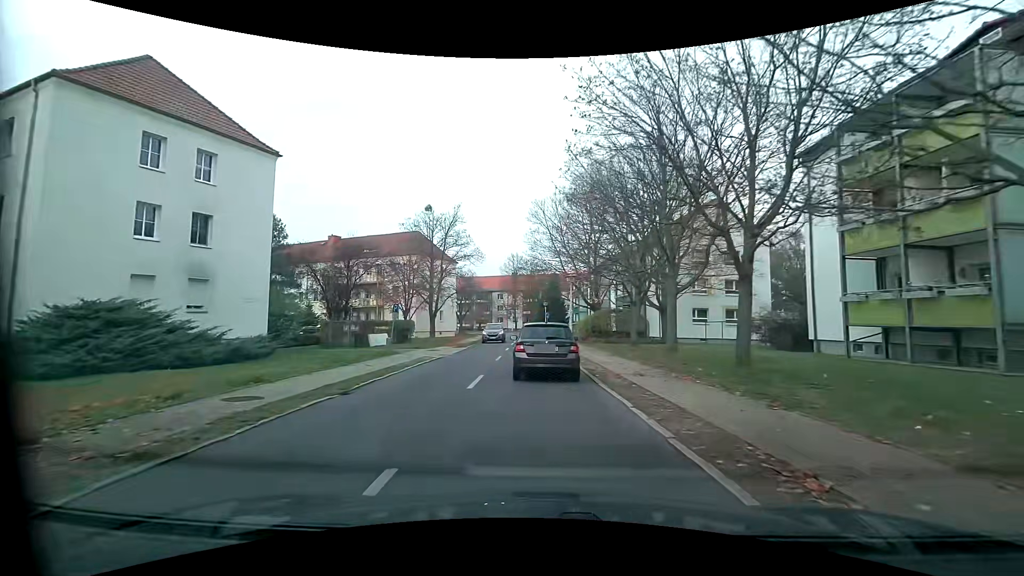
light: Day
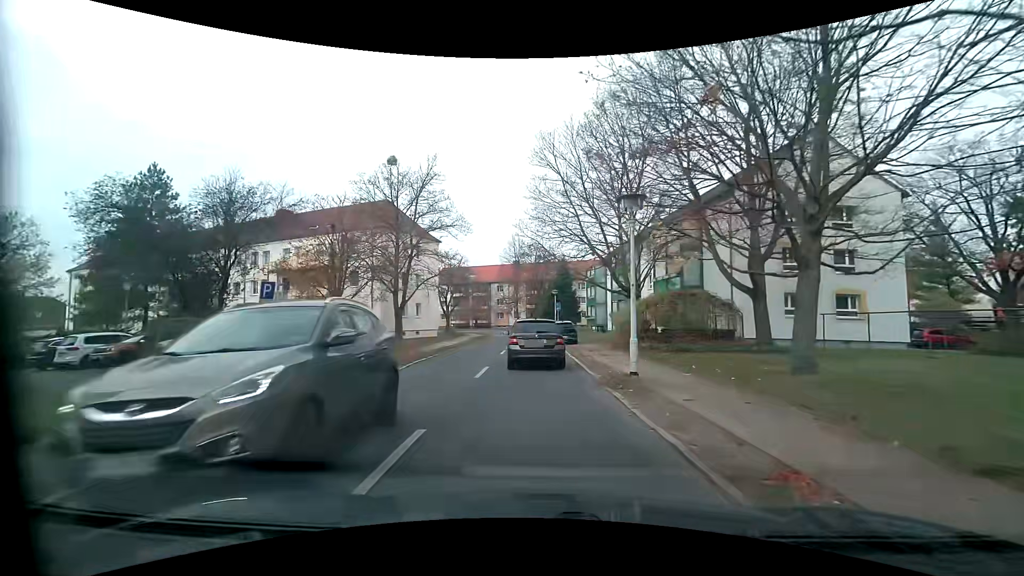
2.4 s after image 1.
(-0.3, +16.6) m; -1°
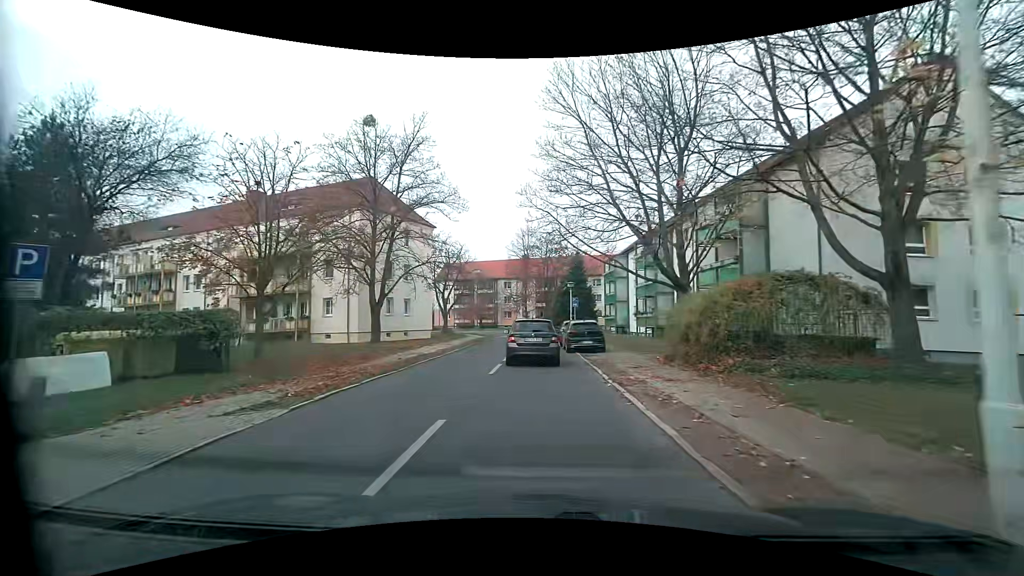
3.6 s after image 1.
(-0.1, +8.5) m; -2°
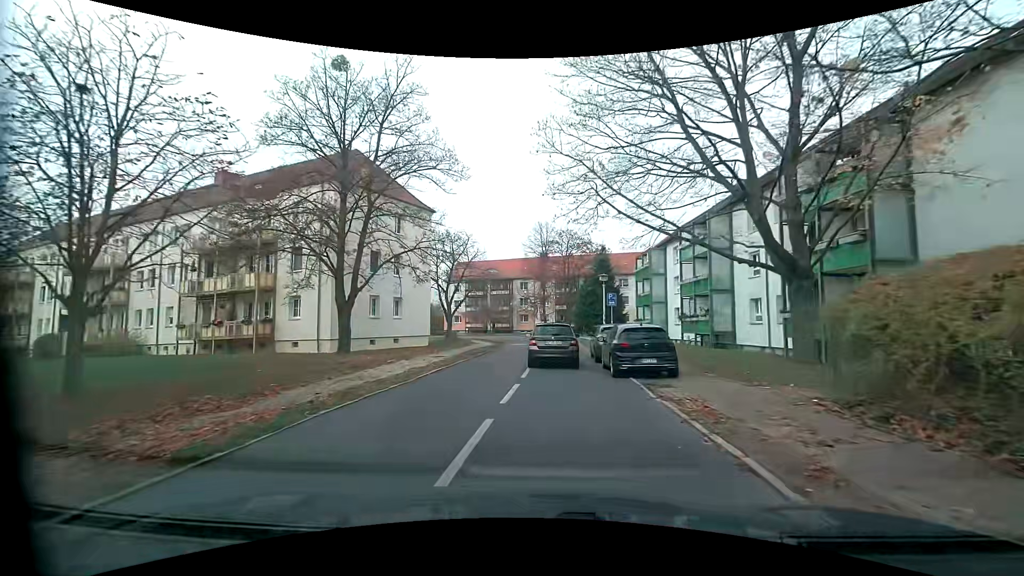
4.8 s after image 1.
(-0.1, +8.8) m; -1°
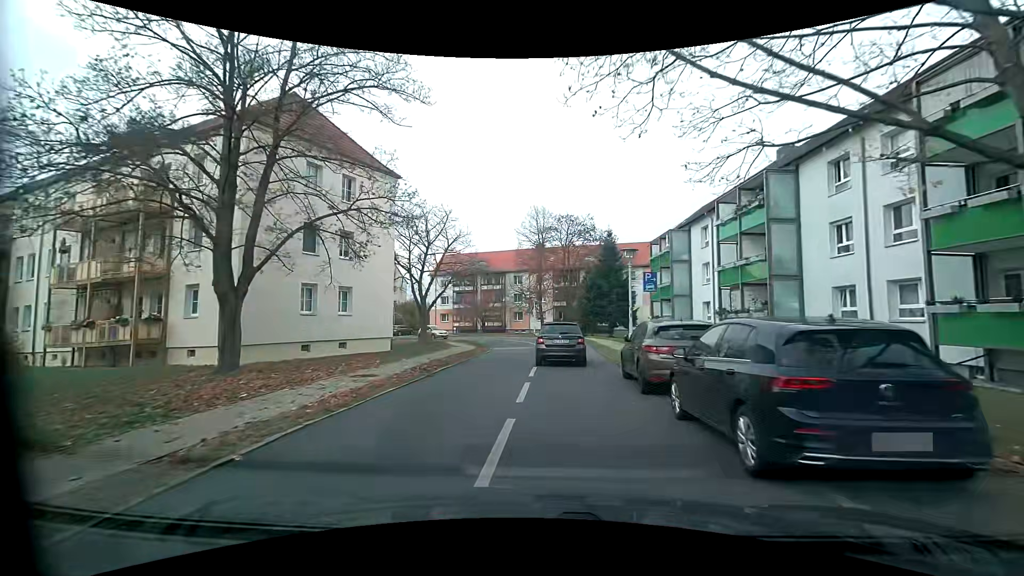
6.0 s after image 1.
(0.0, +9.2) m; +1°
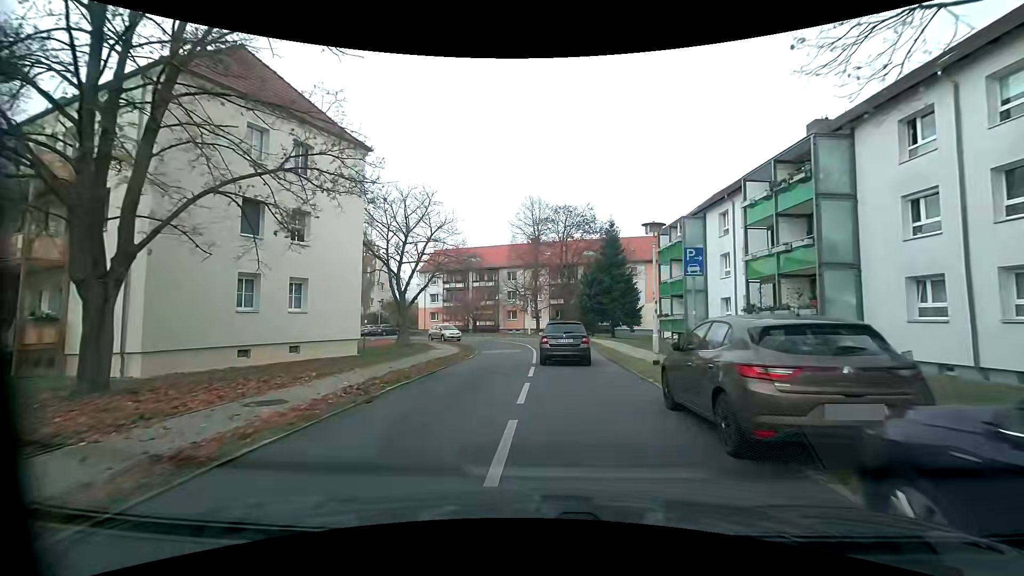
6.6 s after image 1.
(0.0, +4.8) m; 0°
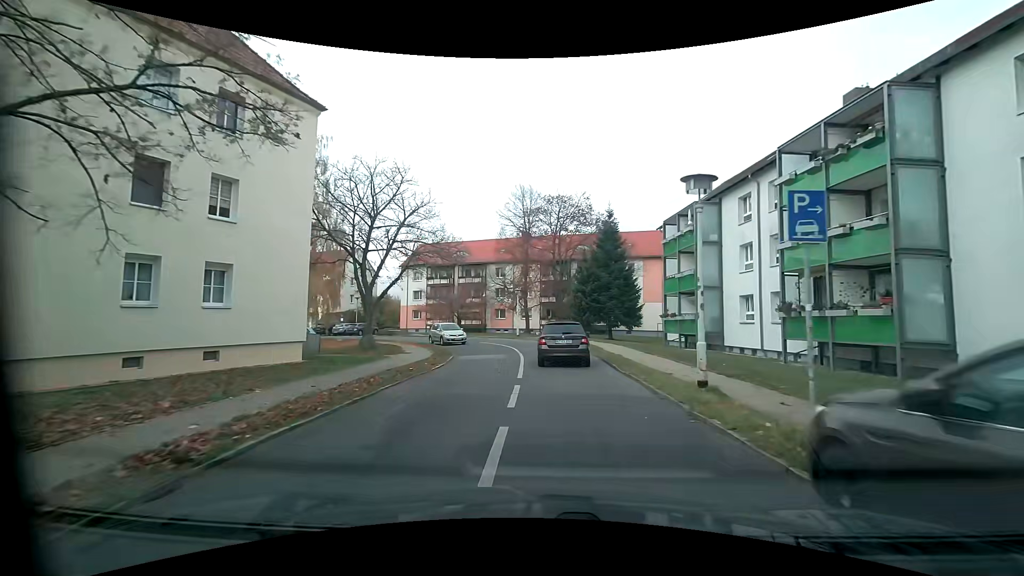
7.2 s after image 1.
(+0.1, +4.8) m; +1°
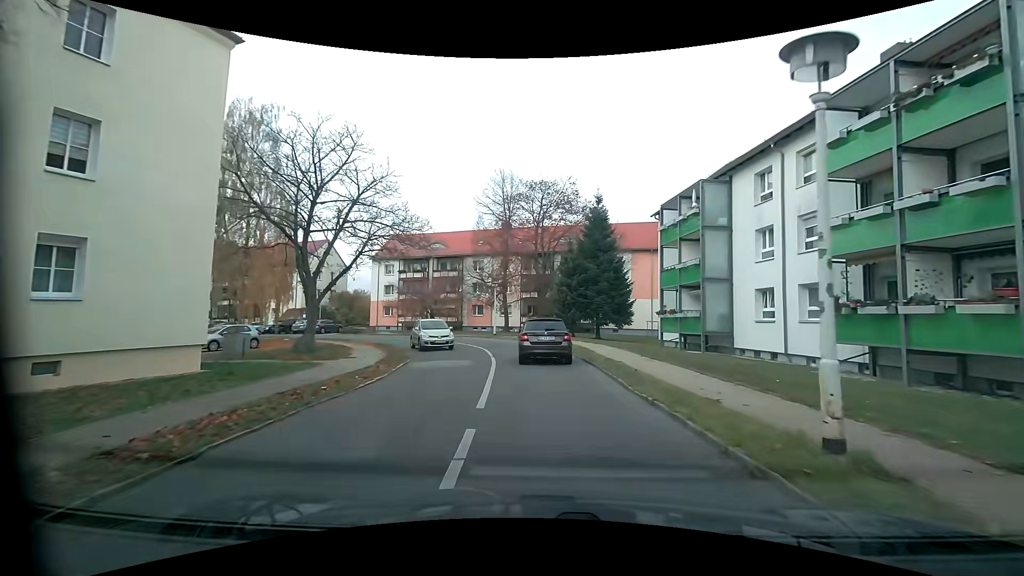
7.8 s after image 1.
(+0.1, +4.8) m; +2°
(0, +10) (0, +20) (-2, +30) (-7, +38) (-14, +45) (-23, +50) (-33, +53) (-42, +57) (-51, +61) (-60, +65) m
